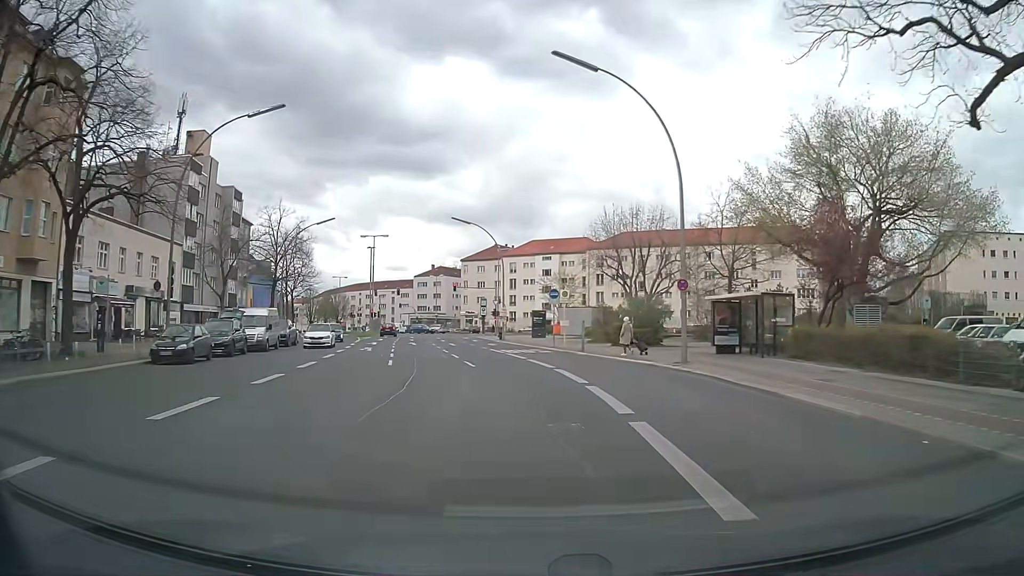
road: secondary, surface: asphalt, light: Day
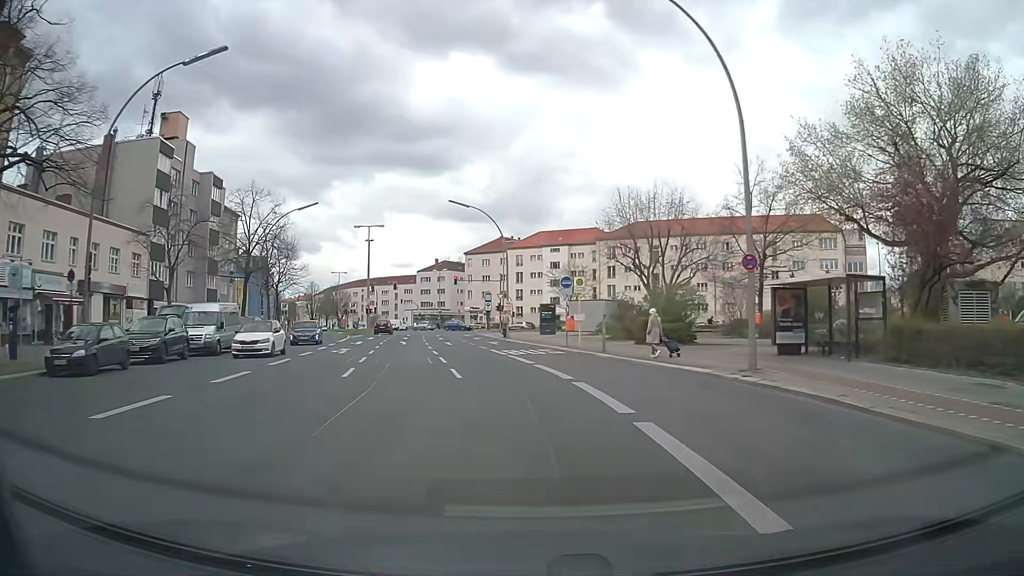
(0.0, +6.5) m; 0°
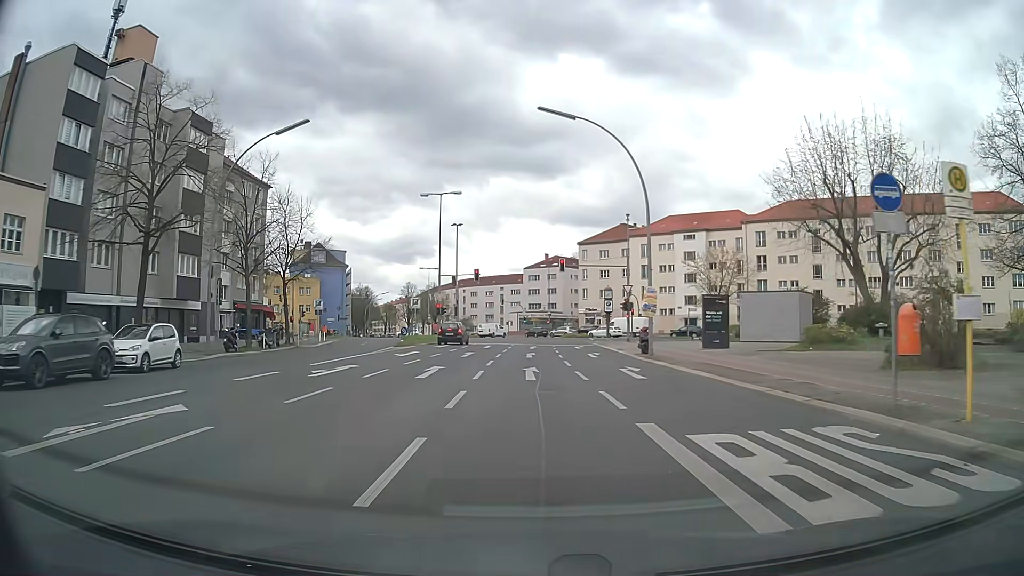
(-1.8, +23.5) m; -10°
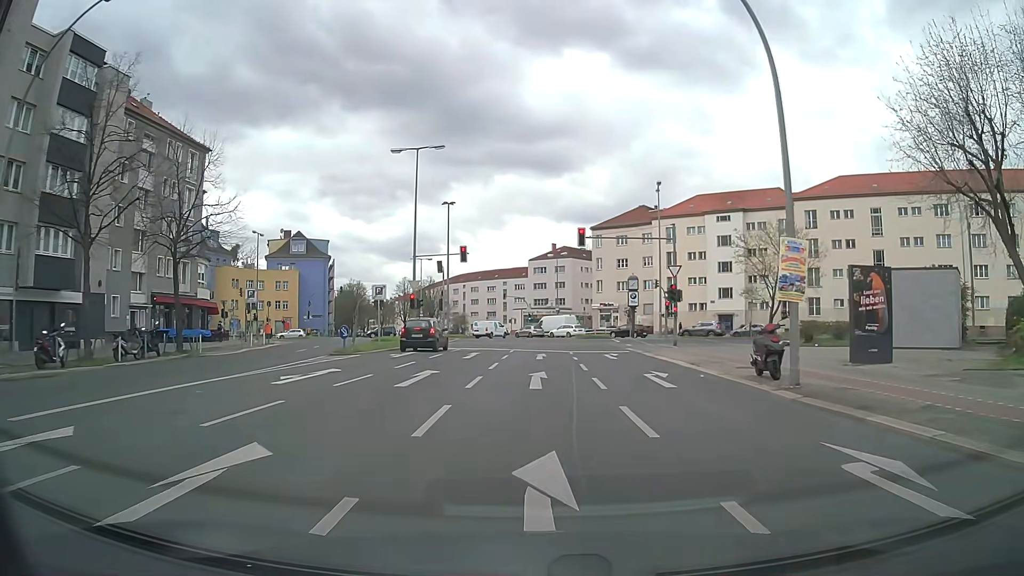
(-0.1, +14.9) m; -1°
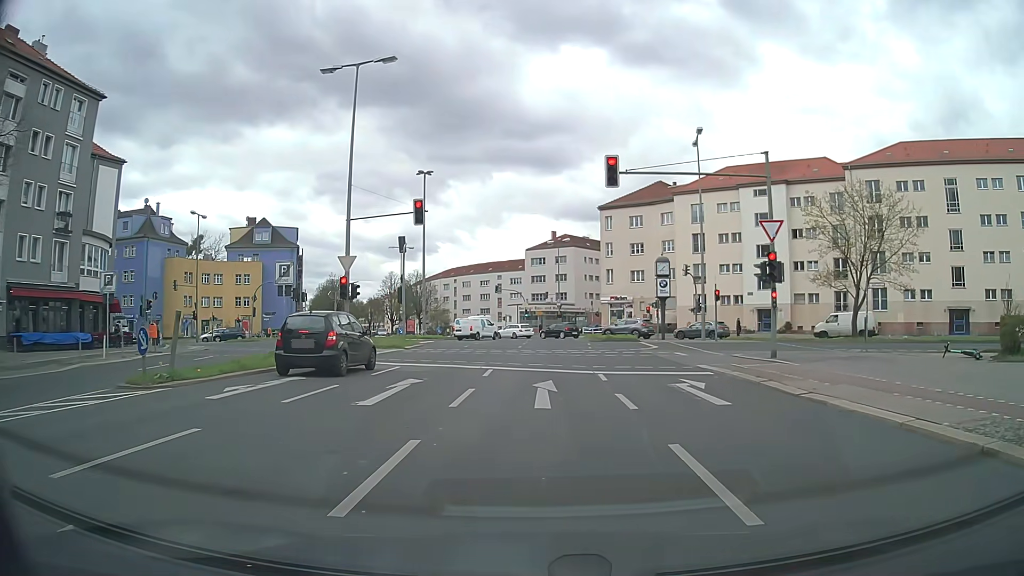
(+0.1, +15.1) m; 0°
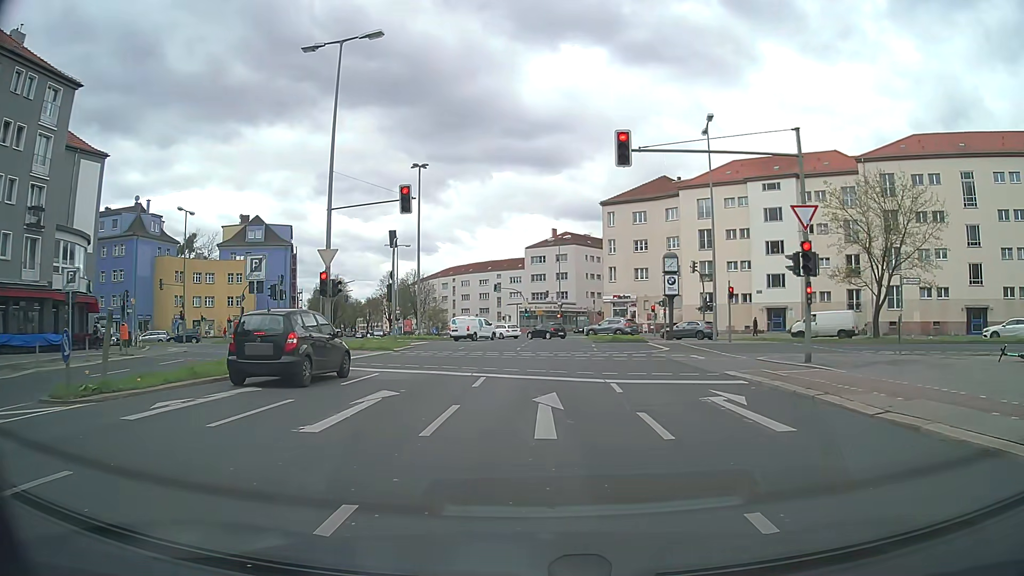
(0.0, +2.6) m; +1°
(0, +10) (0, +20) (+1, +30) (+1, +40) (+2, +50) (+2, +60) (+2, +70) (+3, +80) (+6, +89) (+12, +97) m
